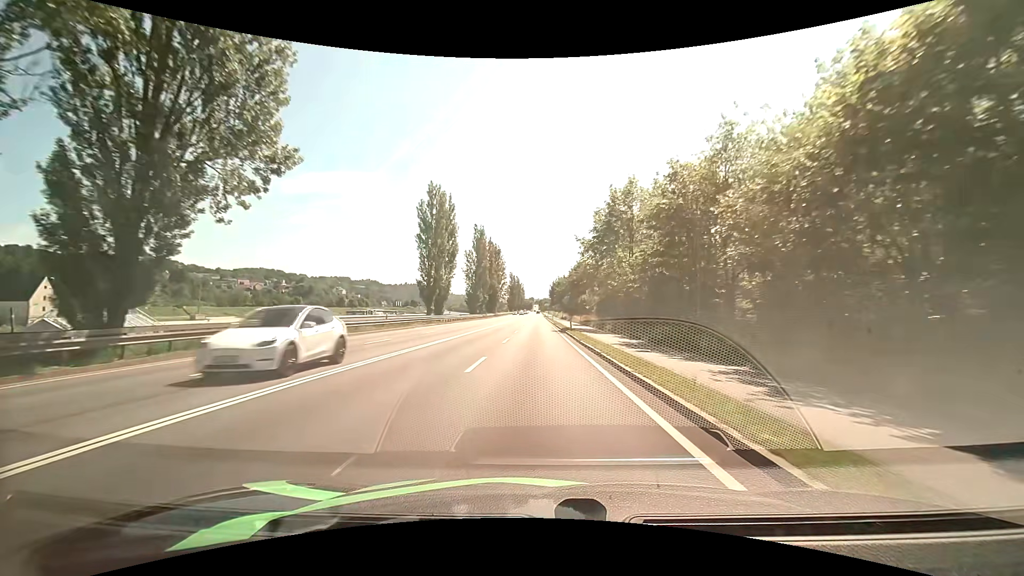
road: primary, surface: asphalt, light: Day
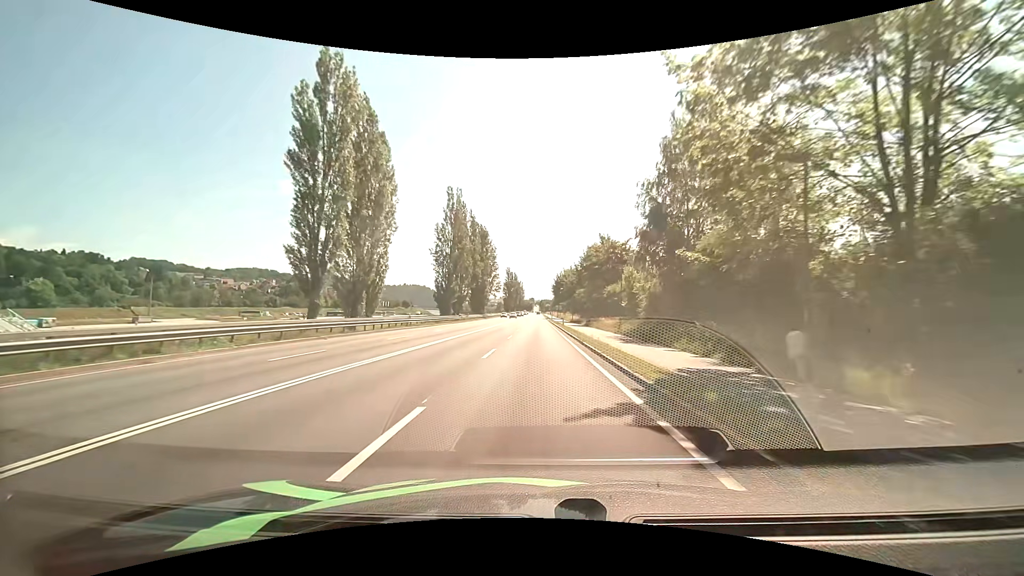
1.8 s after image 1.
(+0.1, +32.6) m; 0°
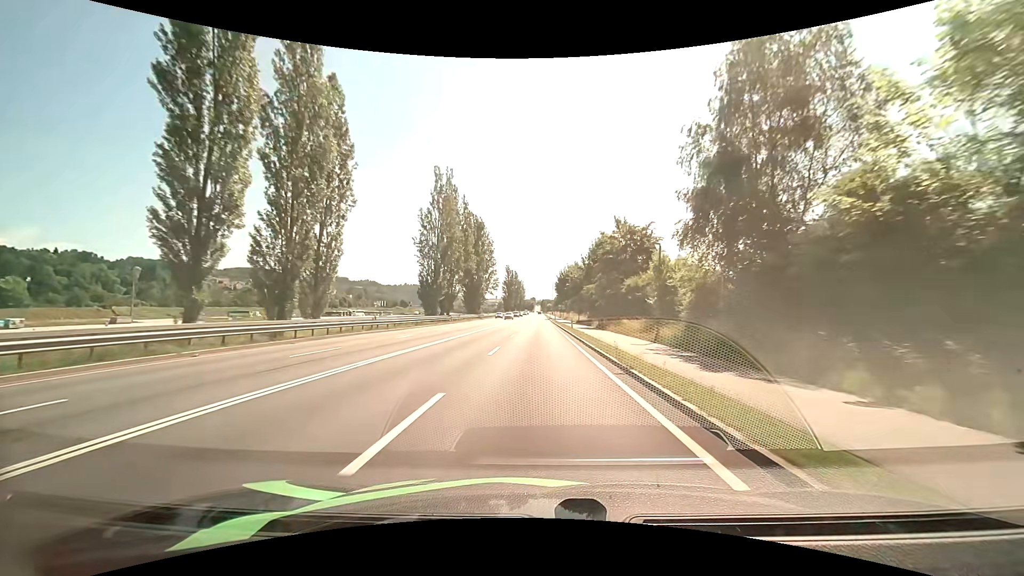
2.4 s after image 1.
(0.0, +10.8) m; 0°
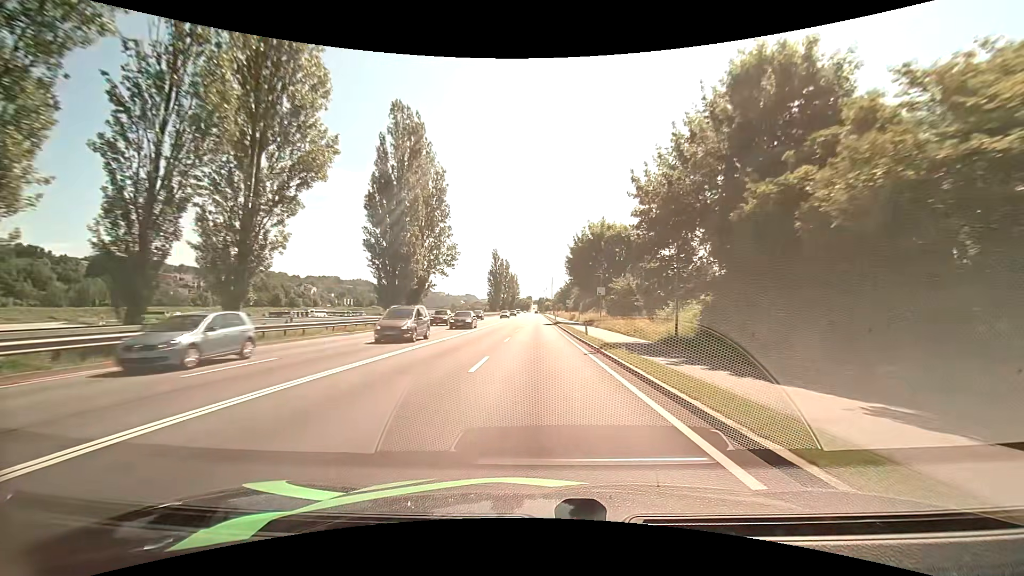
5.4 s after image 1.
(-0.1, +53.2) m; 0°
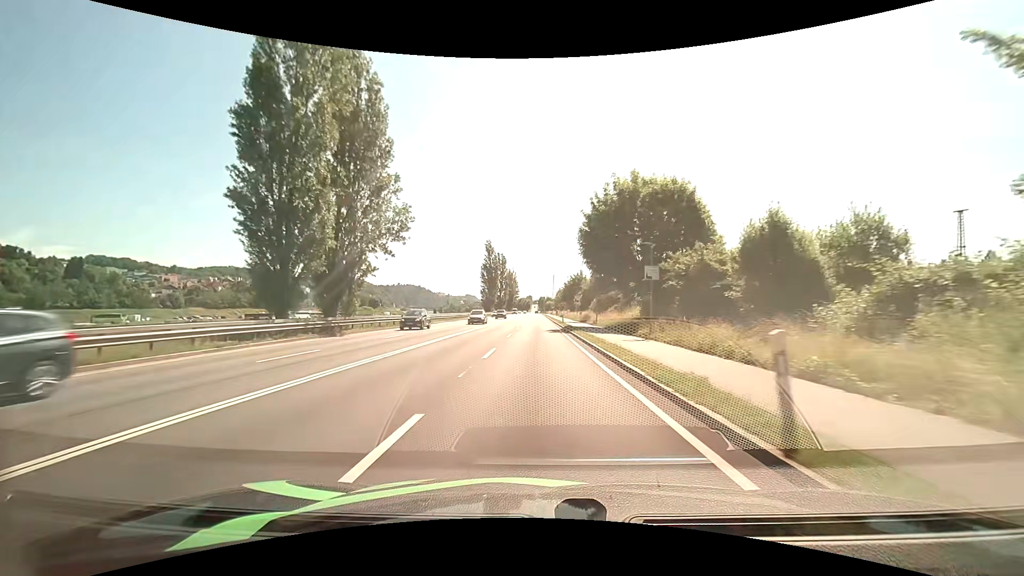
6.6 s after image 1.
(+0.1, +20.8) m; 0°
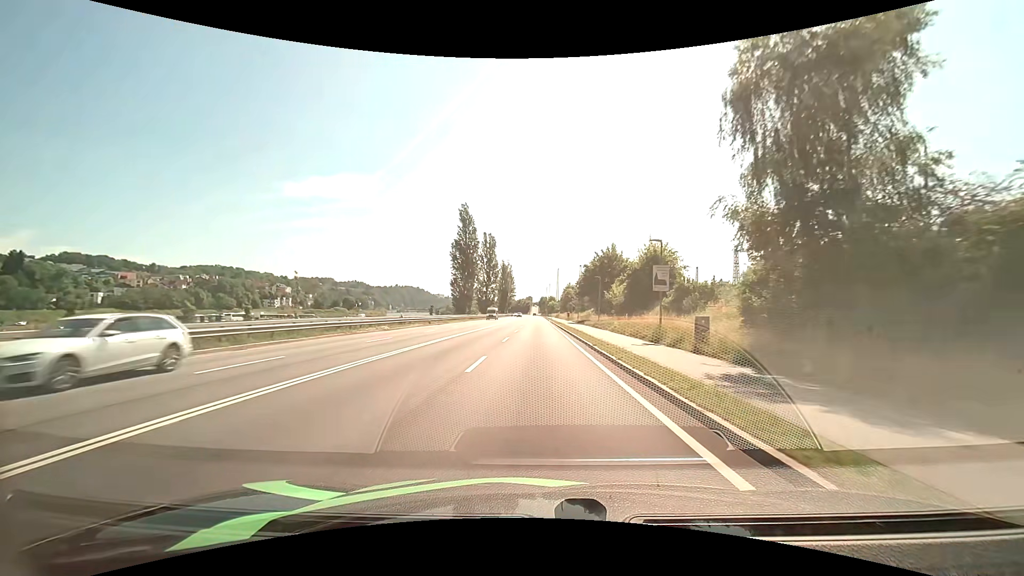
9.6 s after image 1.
(-0.1, +50.6) m; 0°
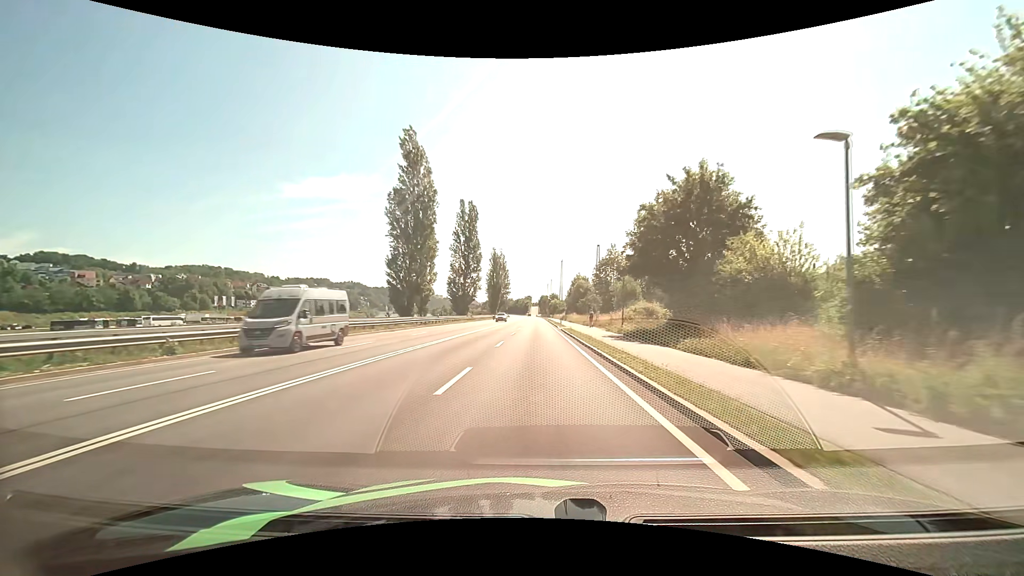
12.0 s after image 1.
(+0.2, +39.1) m; 0°
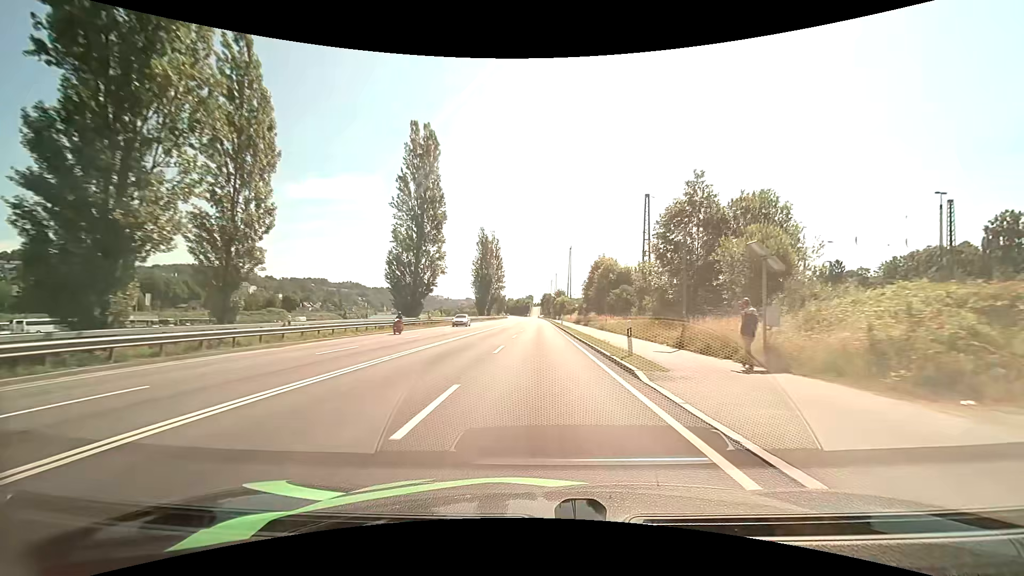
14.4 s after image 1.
(0.0, +38.5) m; 0°
(0, +10) (0, +20) (0, +30) (0, +40) (0, +50) (0, +60) (0, +70) (0, +80) (0, +90) (0, +100) m
